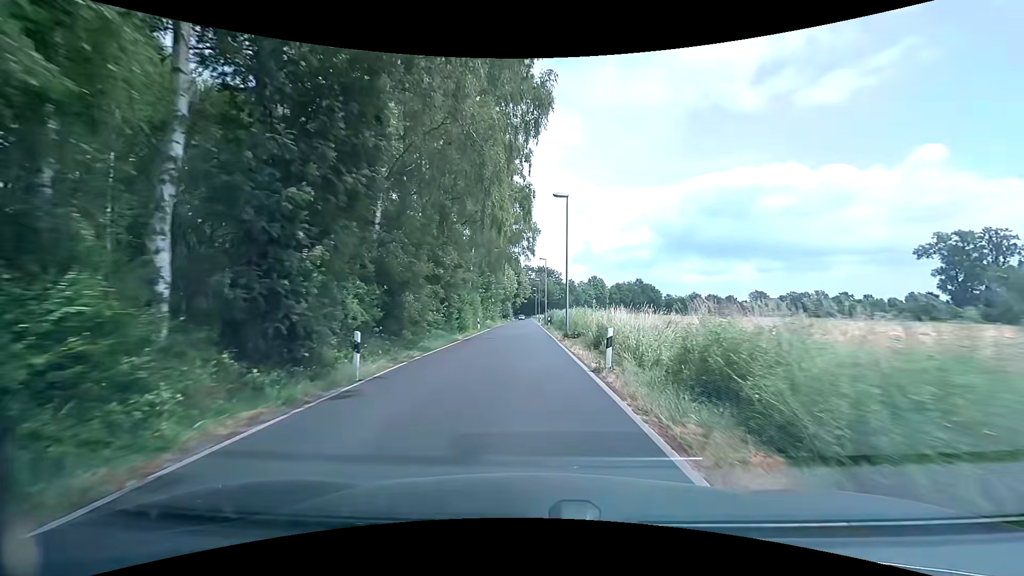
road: tertiary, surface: asphalt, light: Day
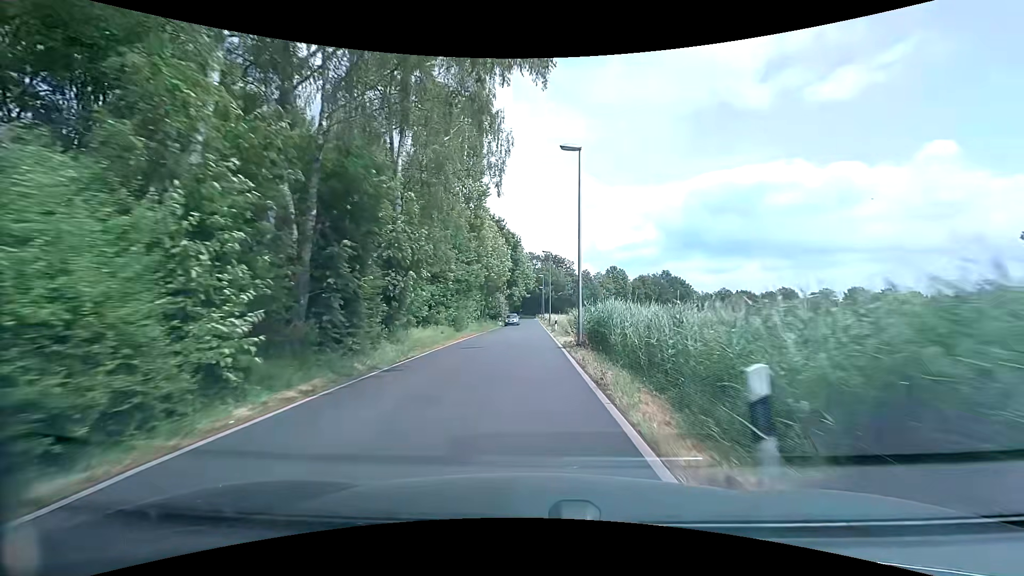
(+0.2, +38.2) m; 0°
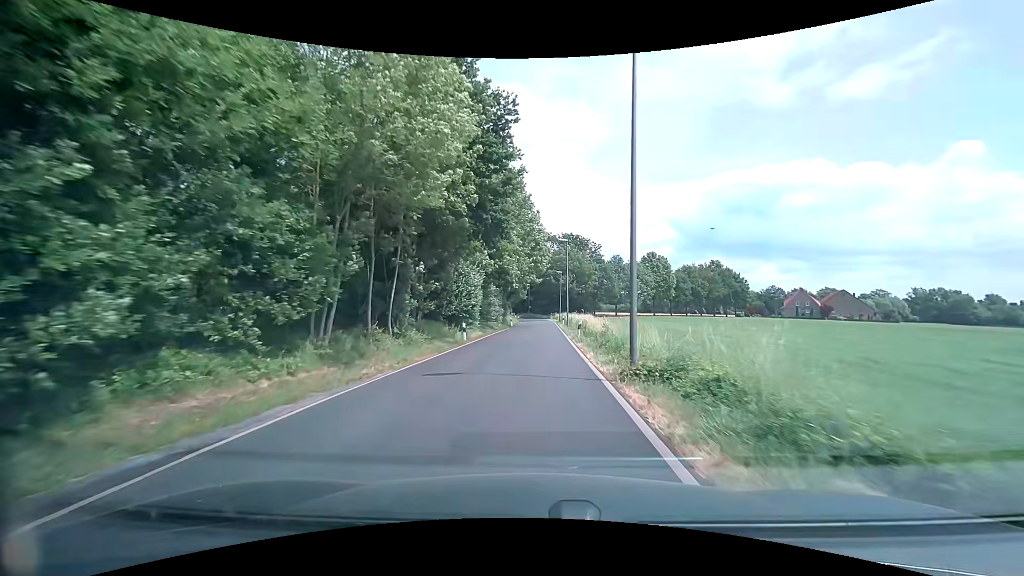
(-0.1, +38.3) m; -1°
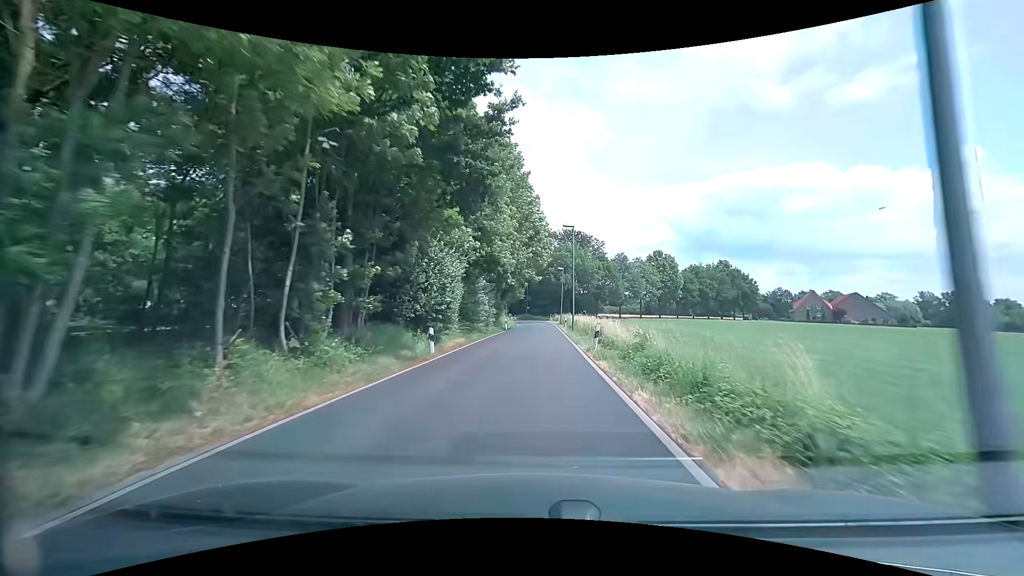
(0.0, +7.7) m; +1°
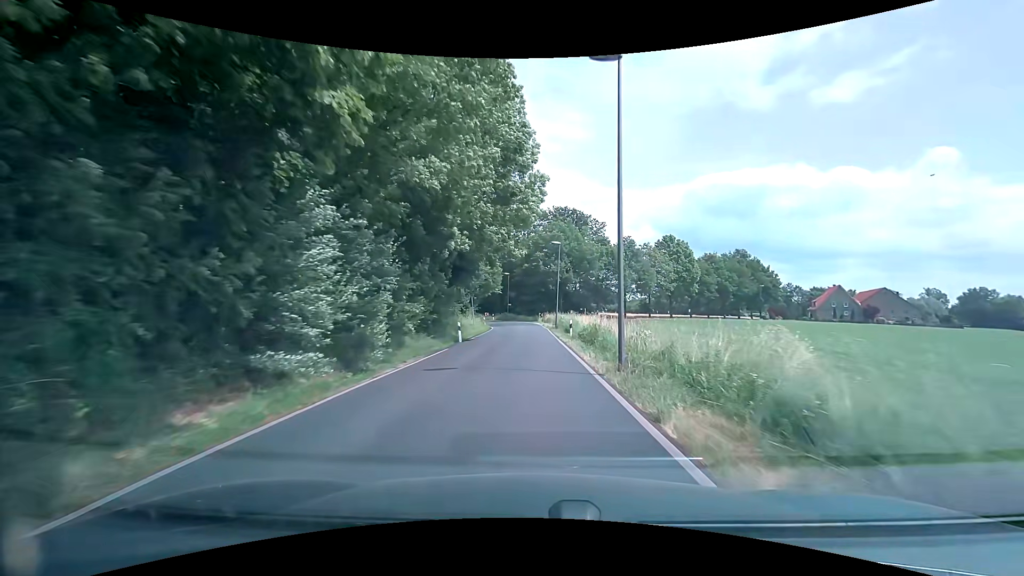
(+0.2, +23.0) m; +1°
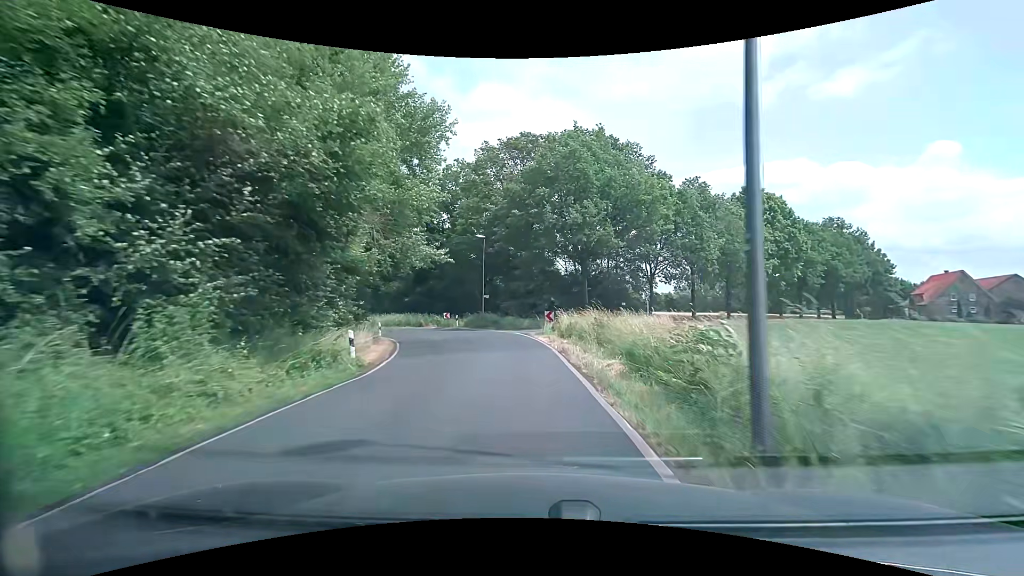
(+0.1, +38.0) m; 0°
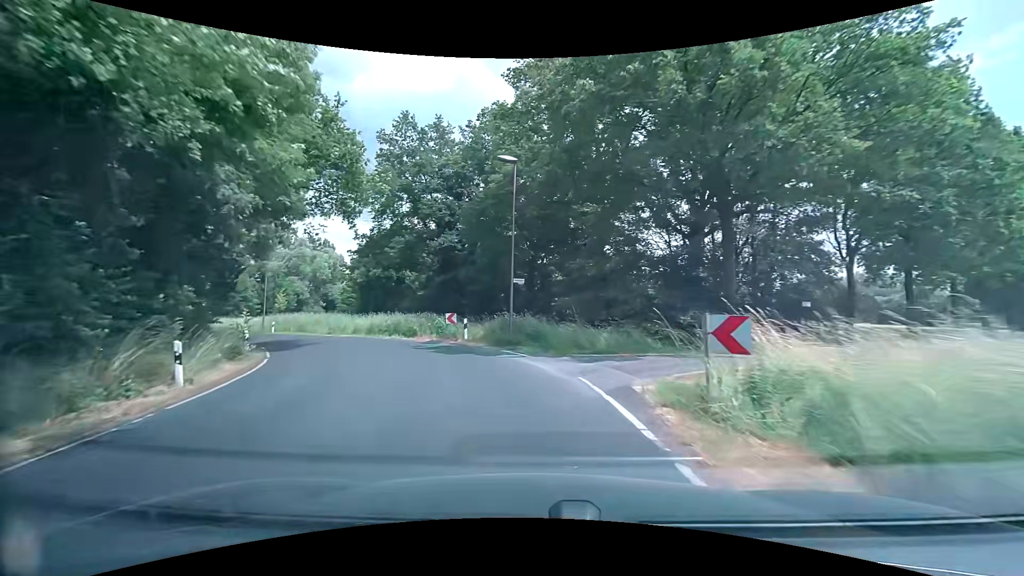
(-0.7, +20.6) m; -7°
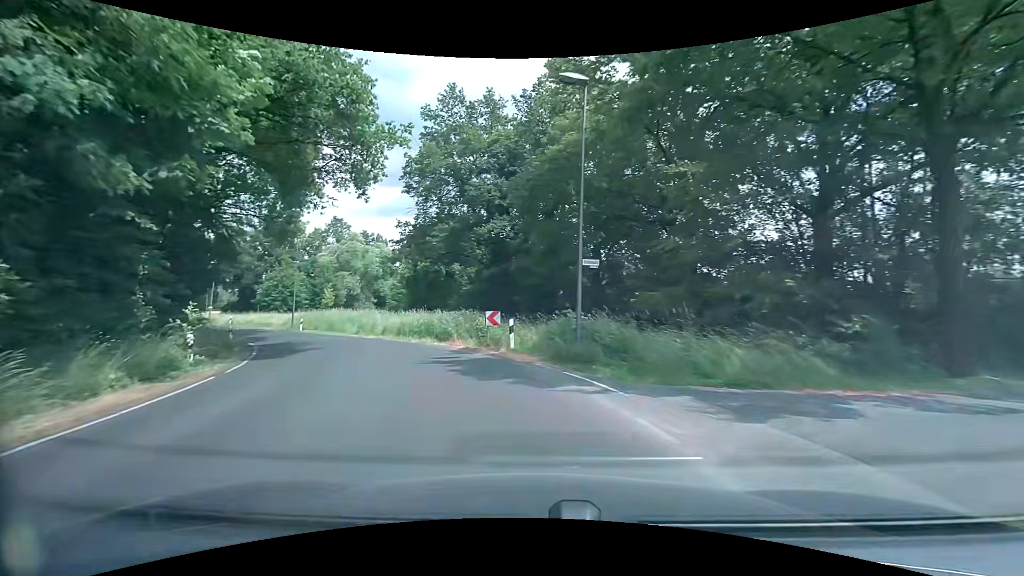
(-0.4, +6.6) m; -7°
(-1, +10) (-5, +19) (-10, +27) (-17, +35) (-24, +42) (-31, +49) (-38, +56) (-45, +64) (-52, +71) (-59, +78) m
